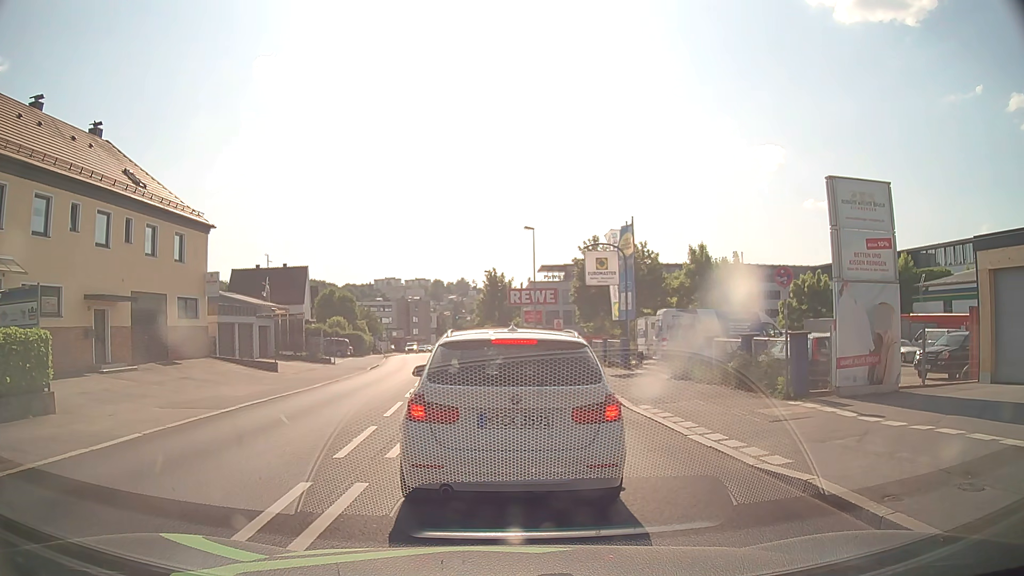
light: Day
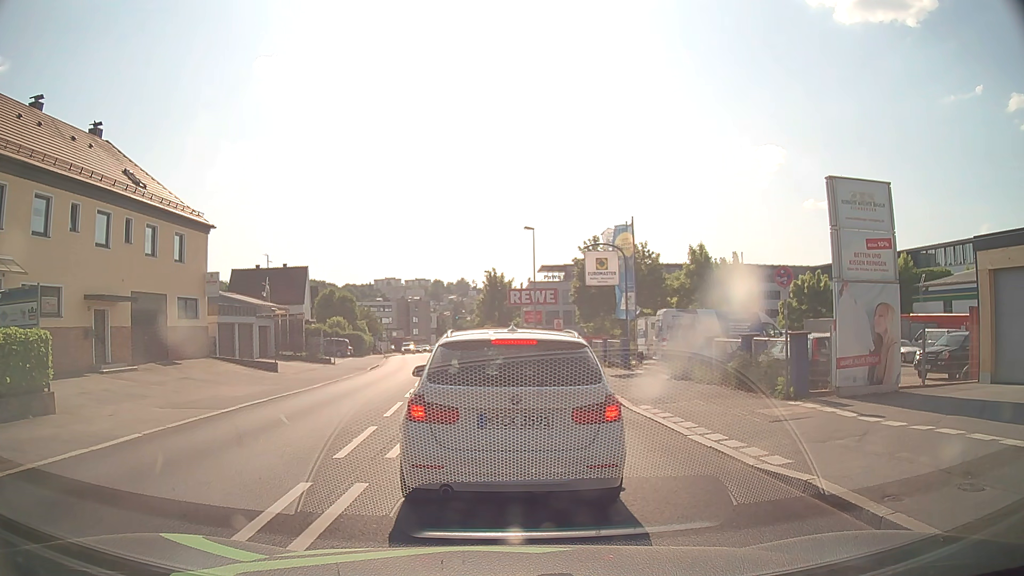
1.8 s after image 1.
(0.0, +0.1) m; 0°
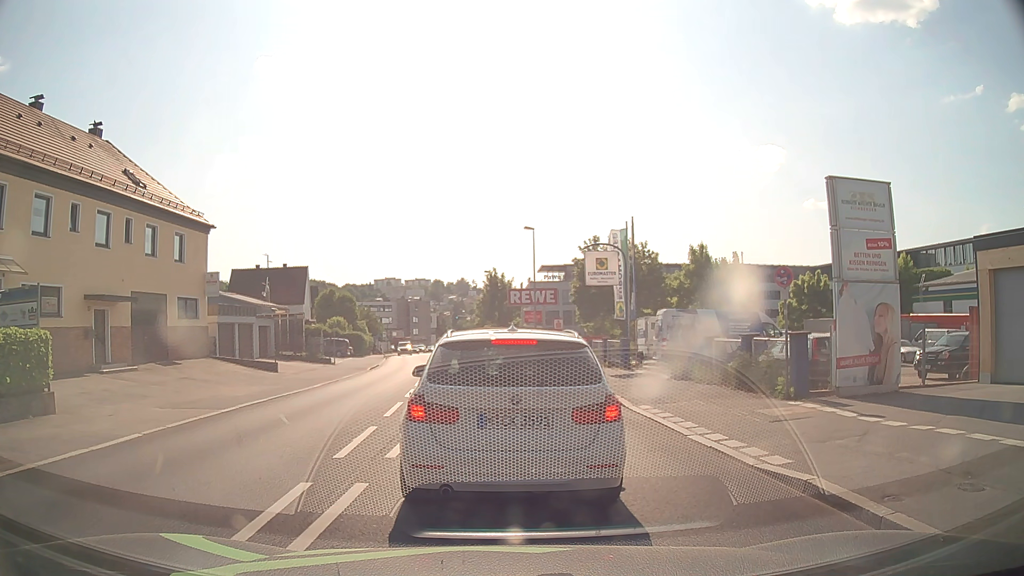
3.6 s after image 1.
(0.0, 0.0) m; 0°
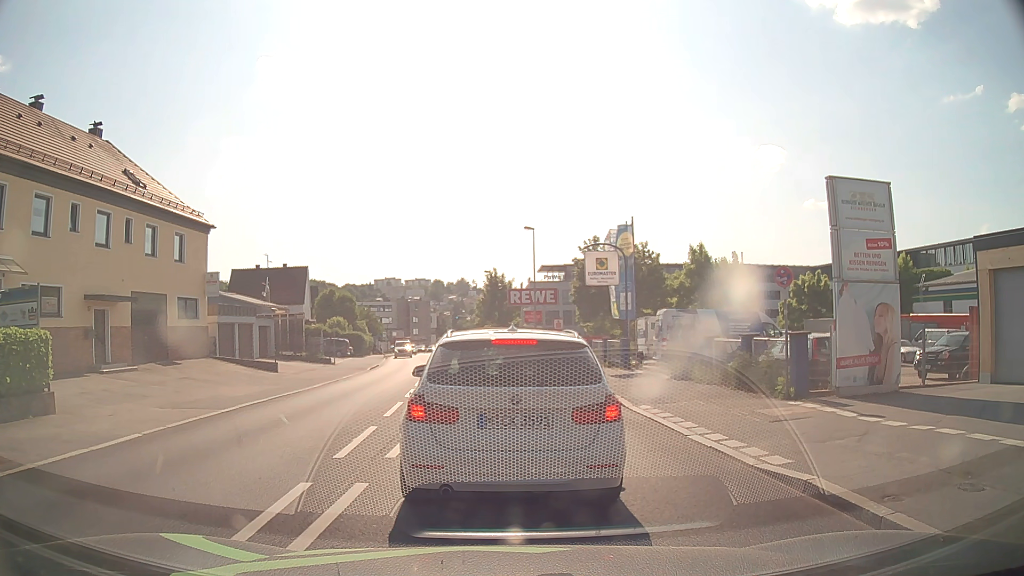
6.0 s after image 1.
(0.0, 0.0) m; 0°
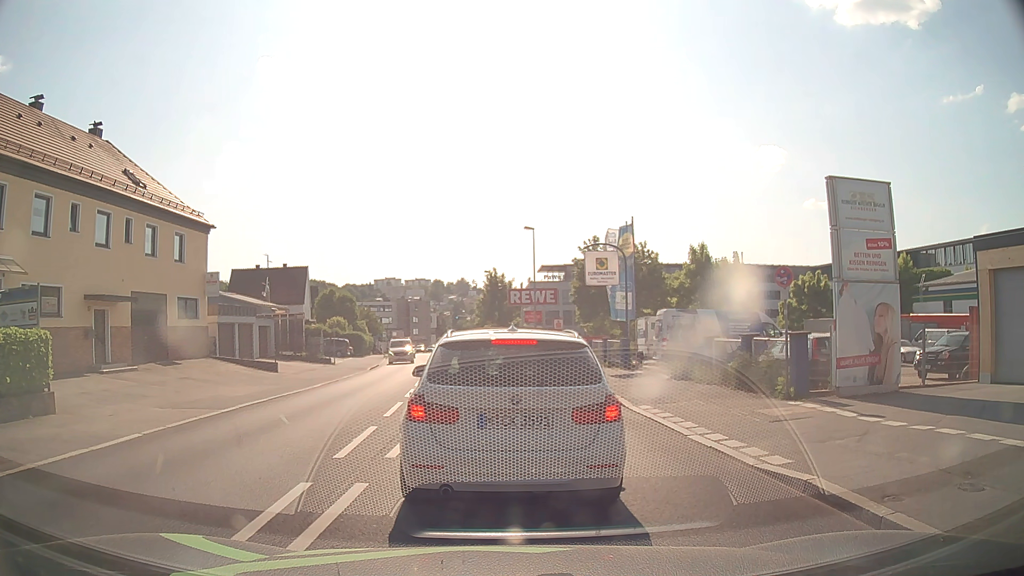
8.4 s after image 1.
(0.0, 0.0) m; 0°
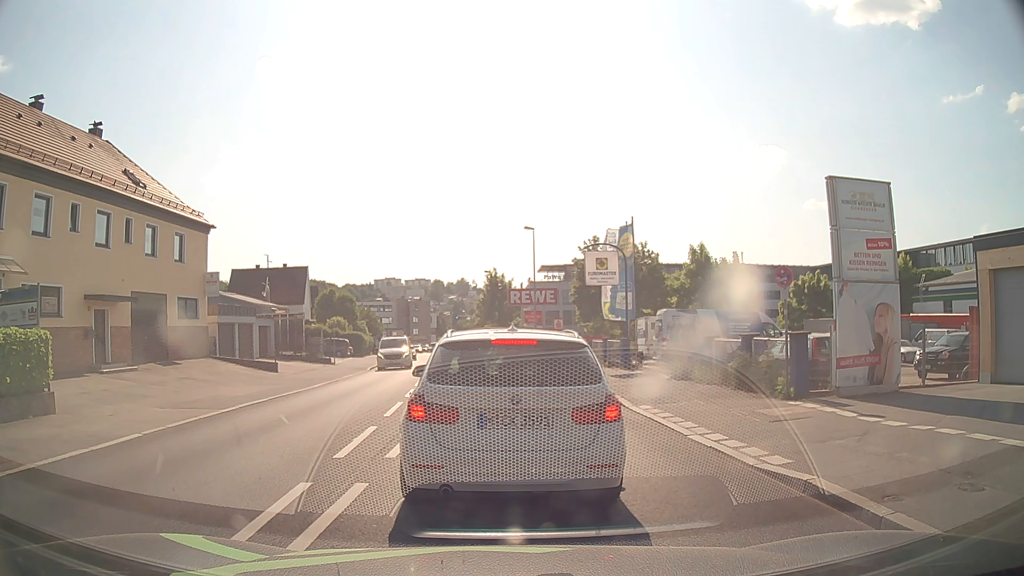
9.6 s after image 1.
(0.0, 0.0) m; 0°
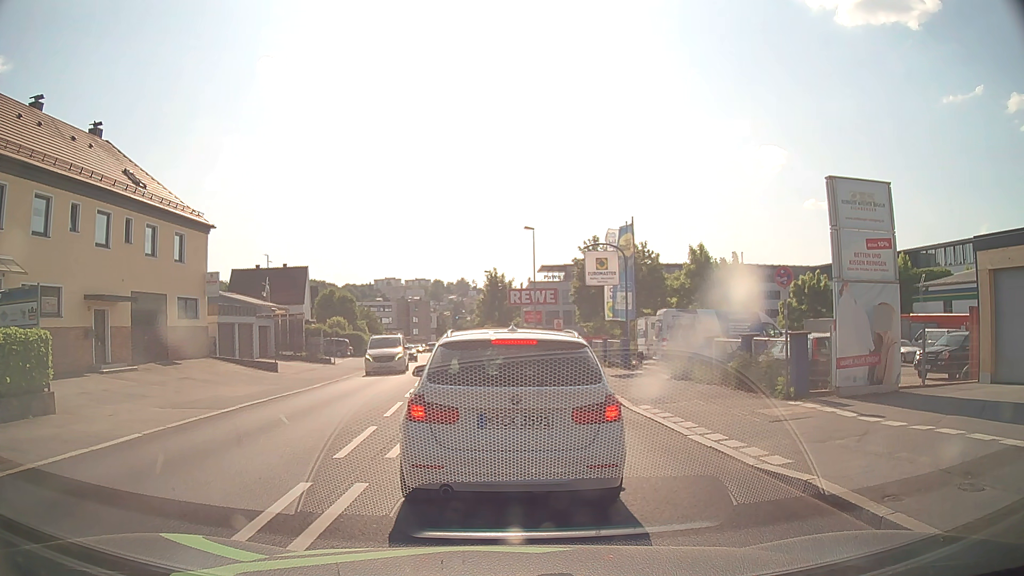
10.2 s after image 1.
(0.0, 0.0) m; 0°
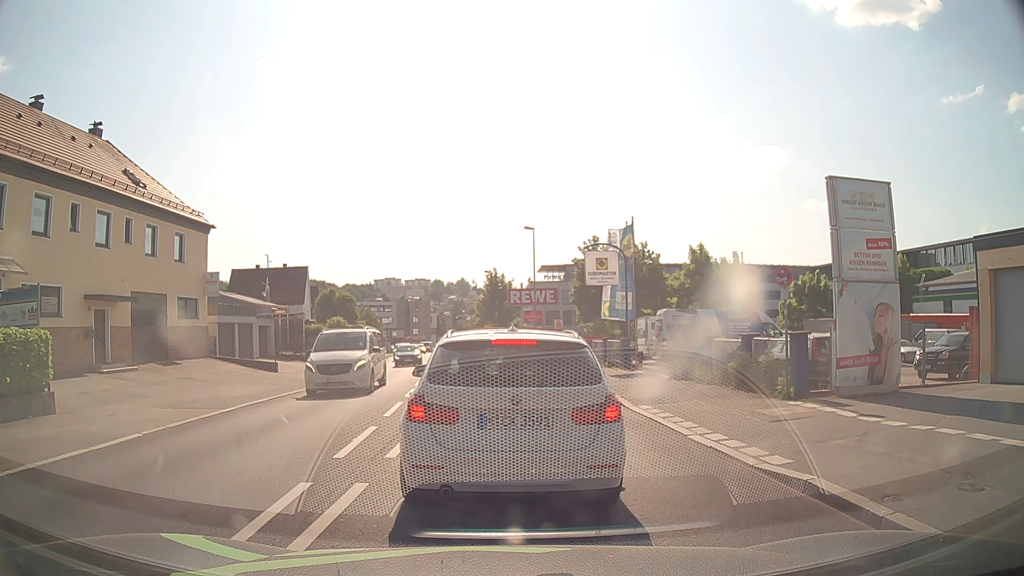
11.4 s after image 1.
(0.0, 0.0) m; 0°
(0, +10) (0, +20) (0, +30) (-1, +40) (-1, +50) (-2, +60) (-4, +70) (-5, +80) (-6, +90) (-7, +100) m
